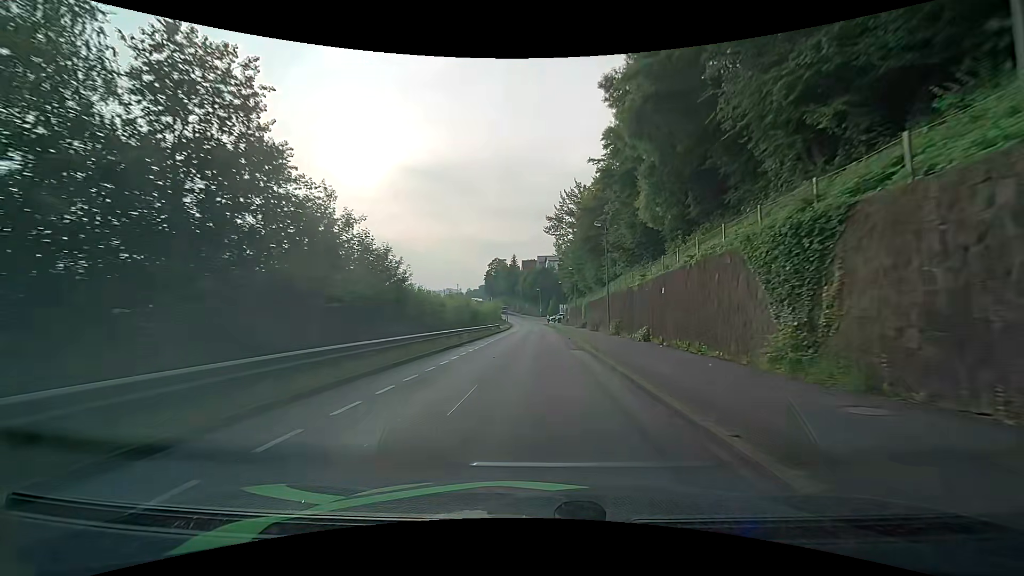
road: residential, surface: asphalt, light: Day
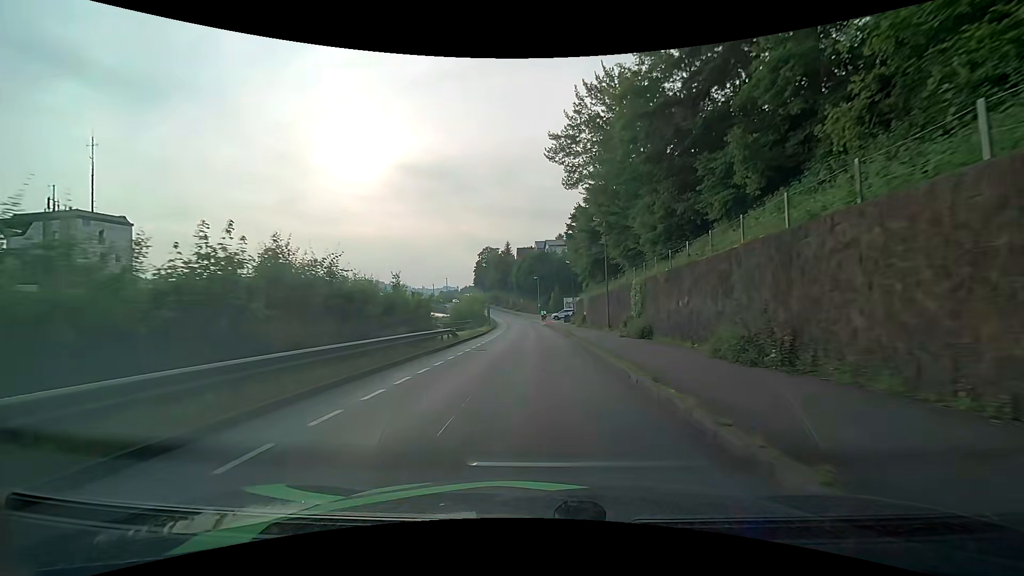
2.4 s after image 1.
(-0.3, +31.3) m; 0°
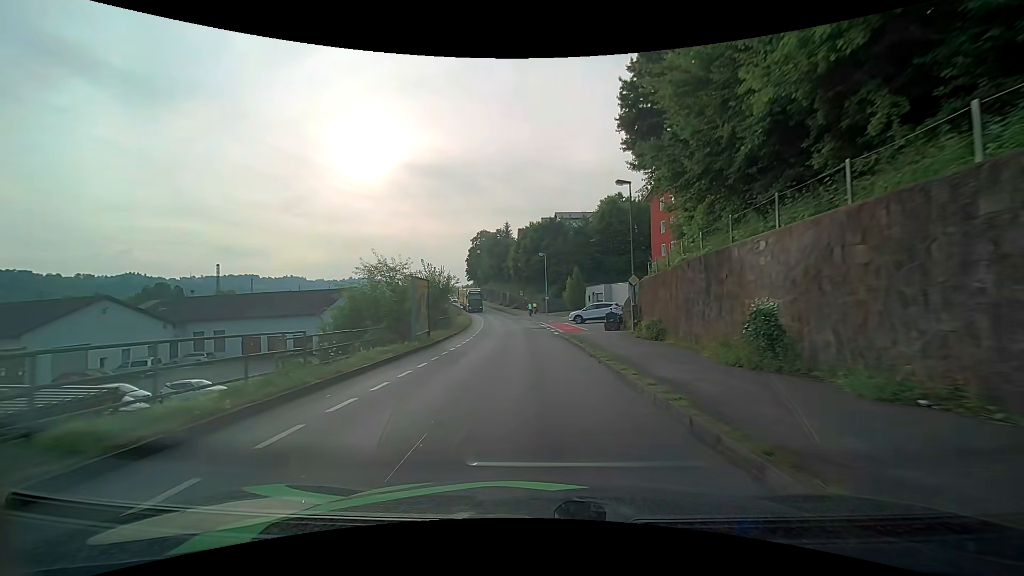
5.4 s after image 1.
(-0.3, +37.6) m; 0°
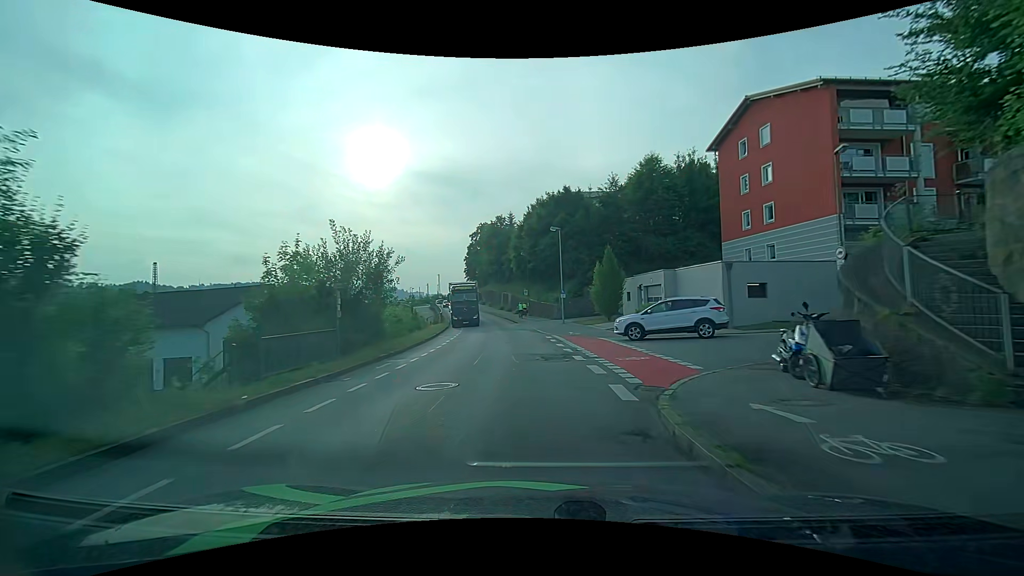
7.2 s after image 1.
(-0.2, +22.1) m; -1°
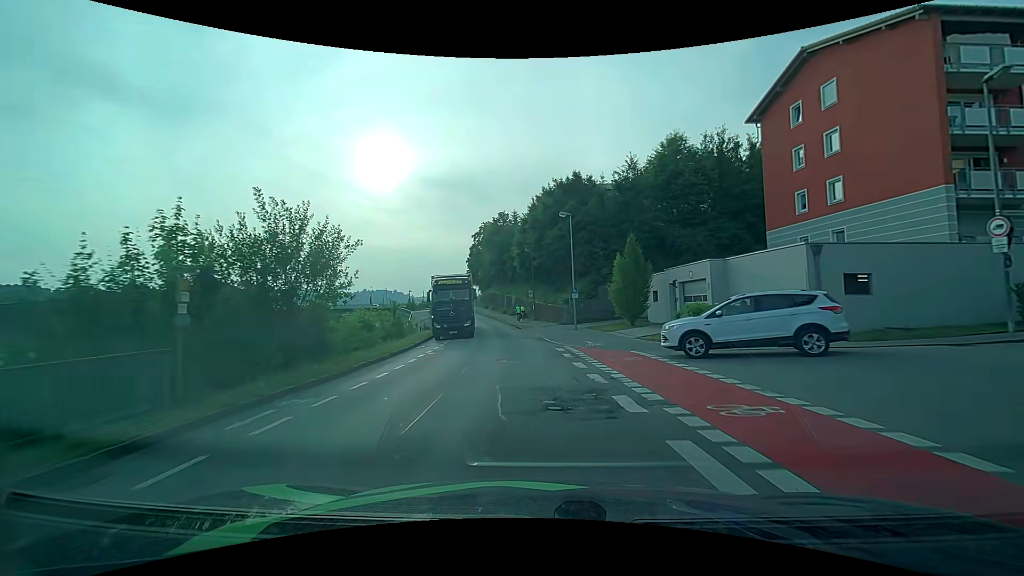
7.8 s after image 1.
(-0.1, +7.2) m; -1°
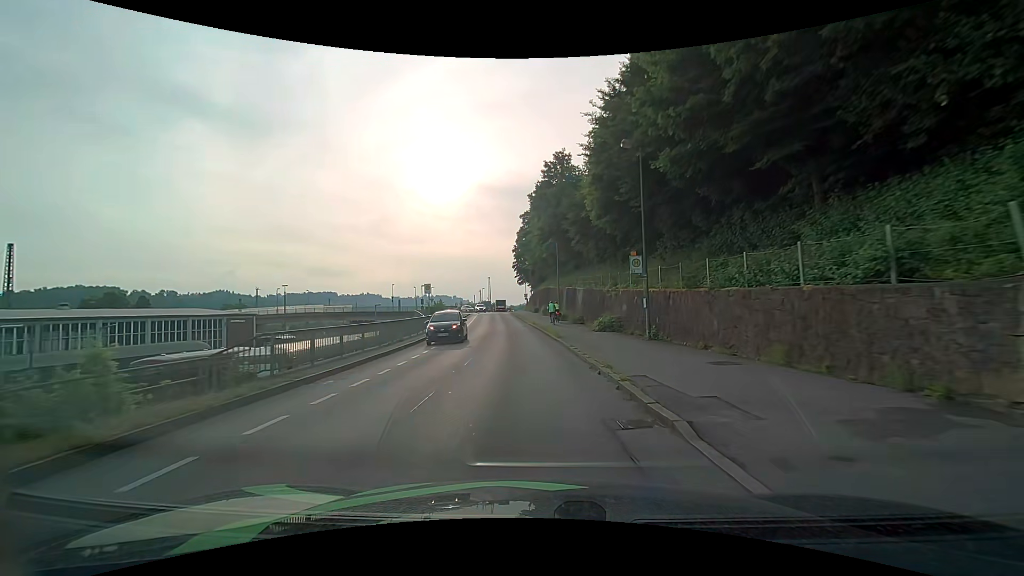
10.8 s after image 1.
(-2.1, +34.9) m; -7°
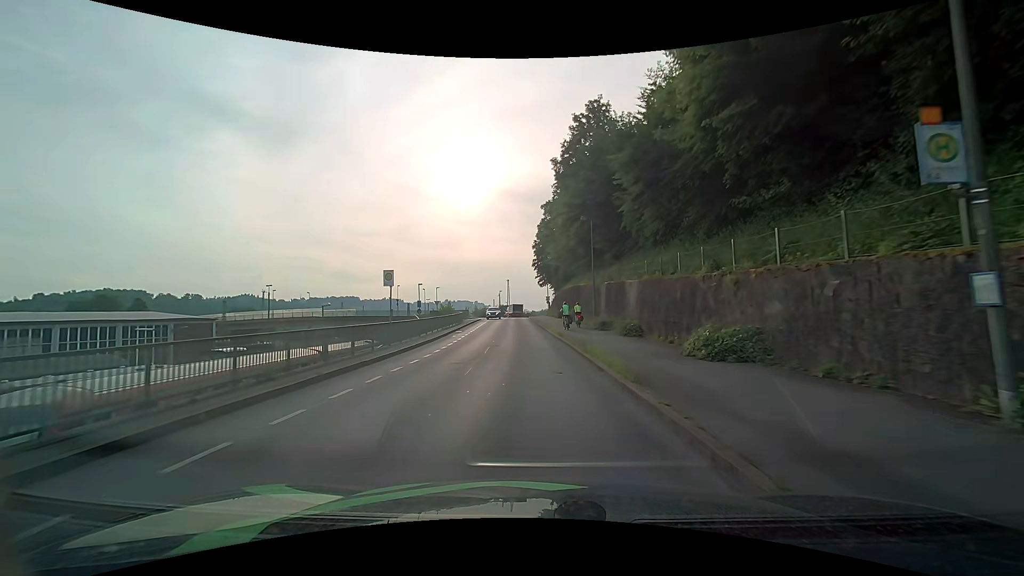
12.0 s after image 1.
(-0.3, +13.6) m; -3°
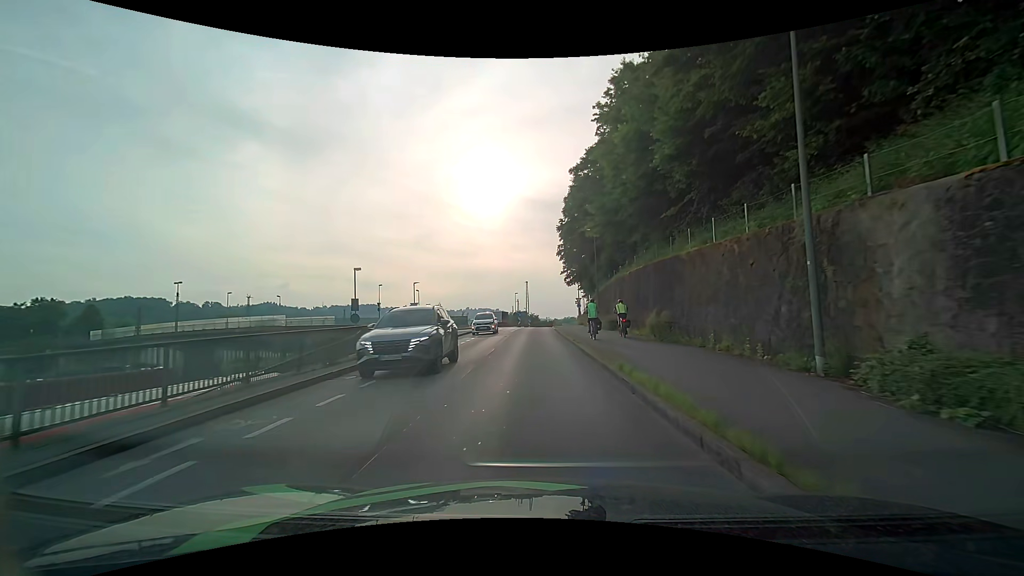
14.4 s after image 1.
(-0.6, +25.2) m; -3°
(0, +10) (0, +20) (0, +30) (0, +40) (0, +50) (0, +60) (0, +70) (0, +80) (-8, +84) (-18, +83) m
